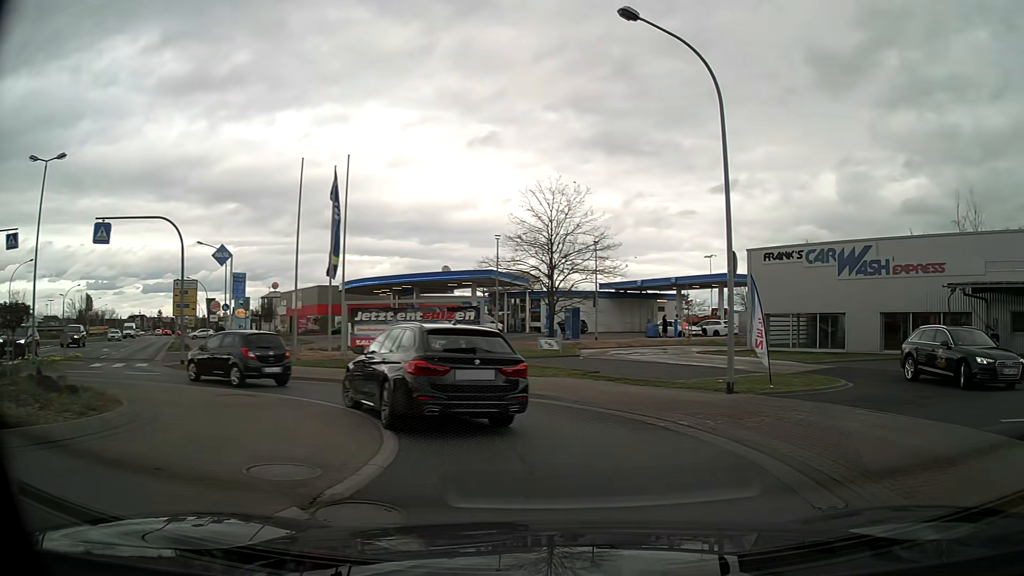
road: tertiary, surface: asphalt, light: Day
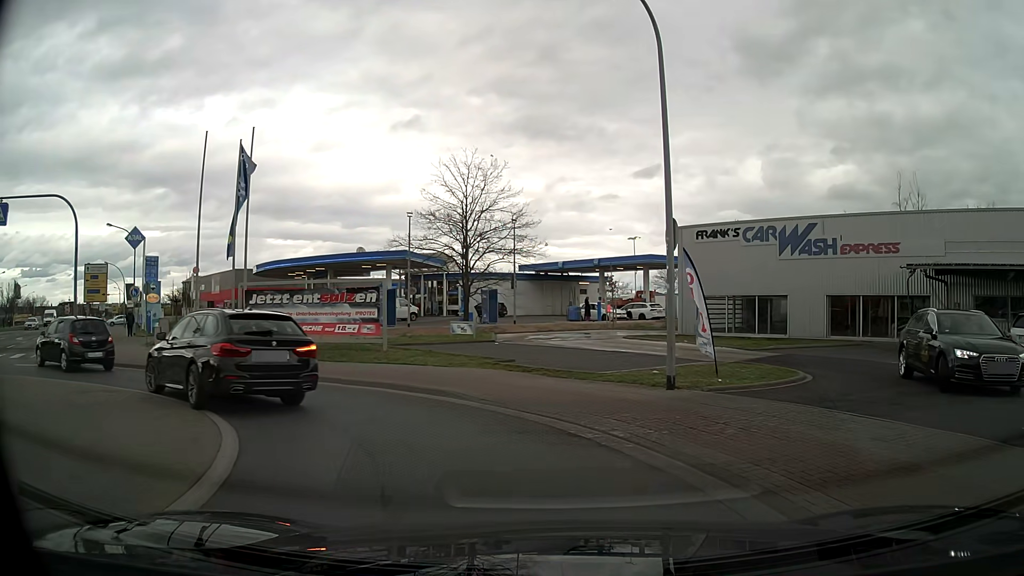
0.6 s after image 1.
(+0.2, +2.5) m; +7°
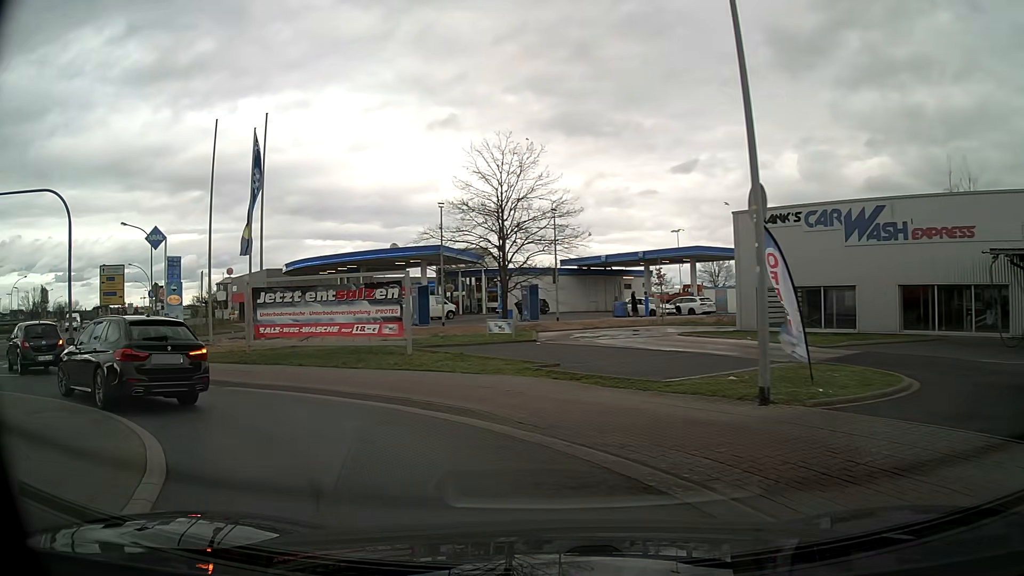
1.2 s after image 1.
(0.0, +2.8) m; -3°
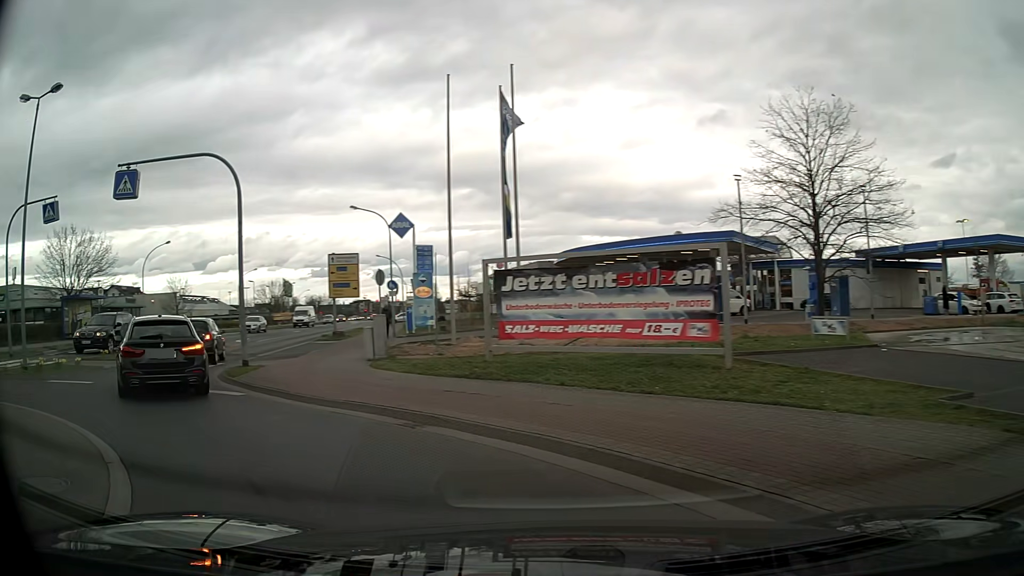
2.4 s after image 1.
(-1.1, +6.0) m; -24°
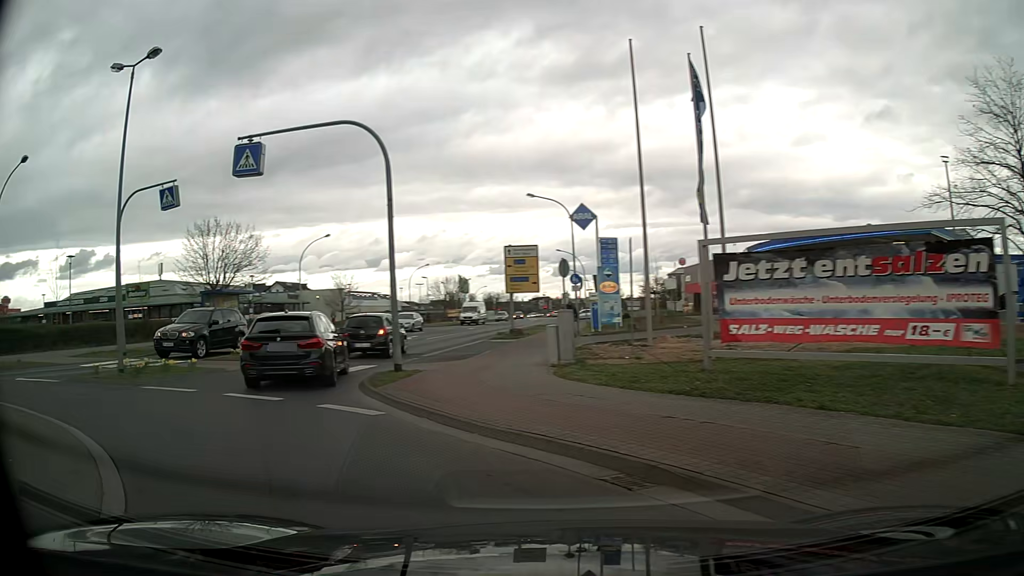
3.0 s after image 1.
(-0.4, +3.3) m; -14°
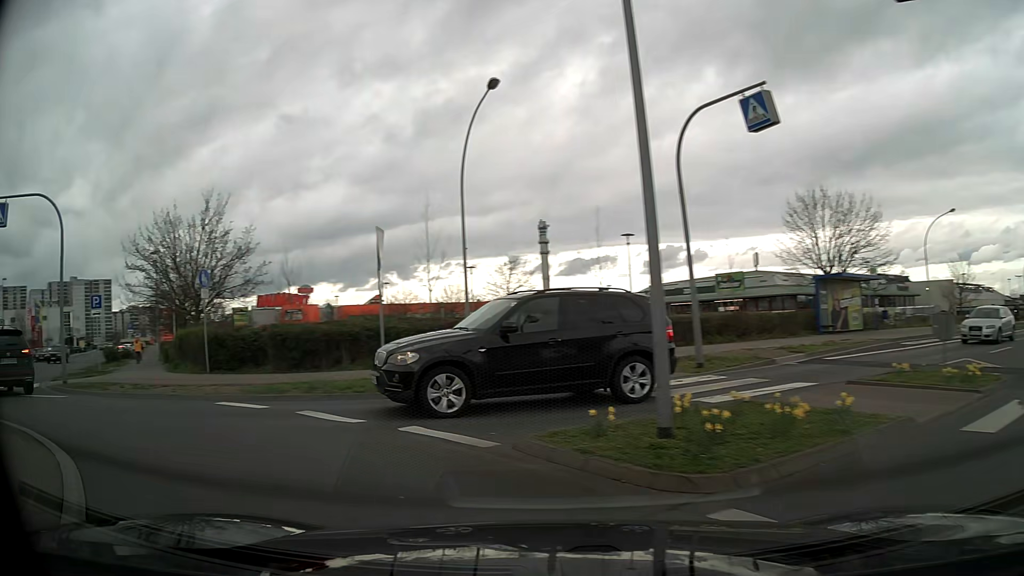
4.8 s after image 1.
(-4.1, +9.1) m; -51°
